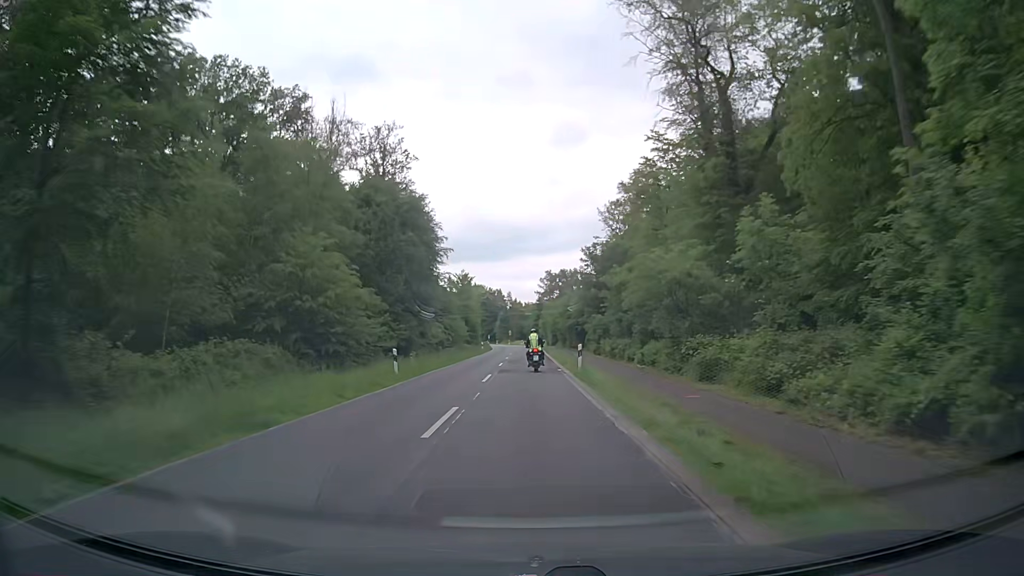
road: secondary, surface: asphalt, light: Day
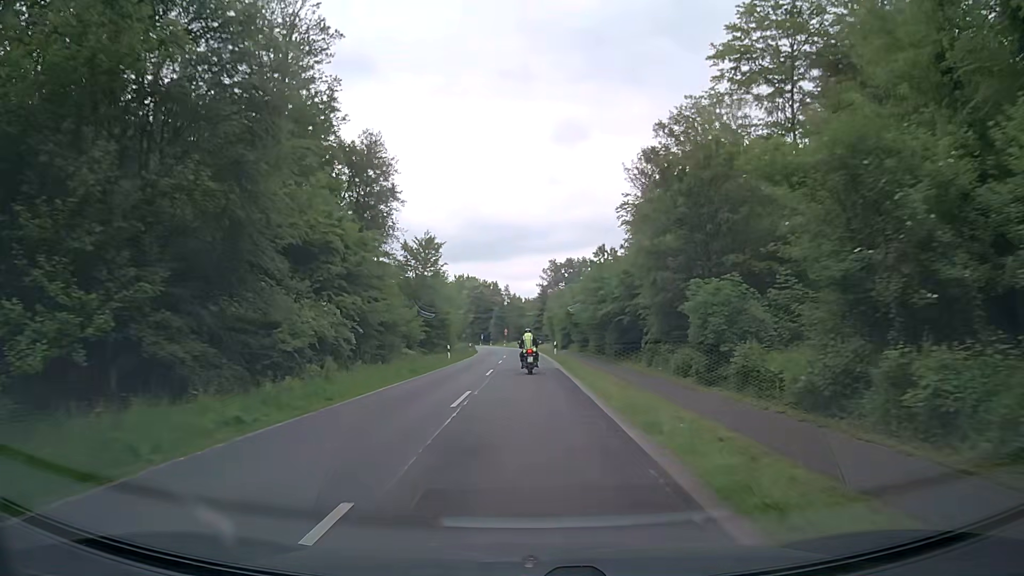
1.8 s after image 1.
(+0.3, +31.6) m; 0°
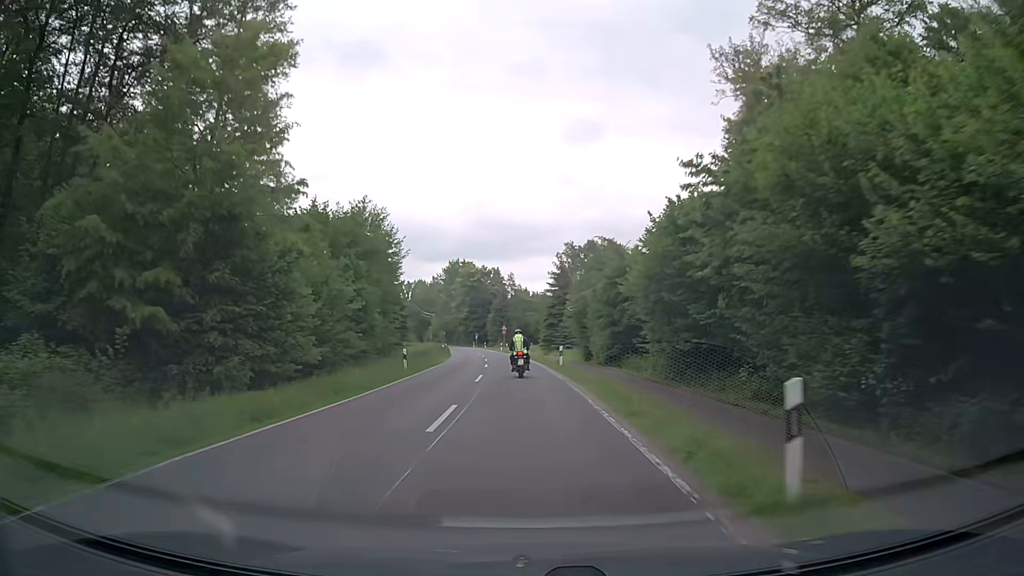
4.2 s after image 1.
(-0.2, +39.2) m; 0°
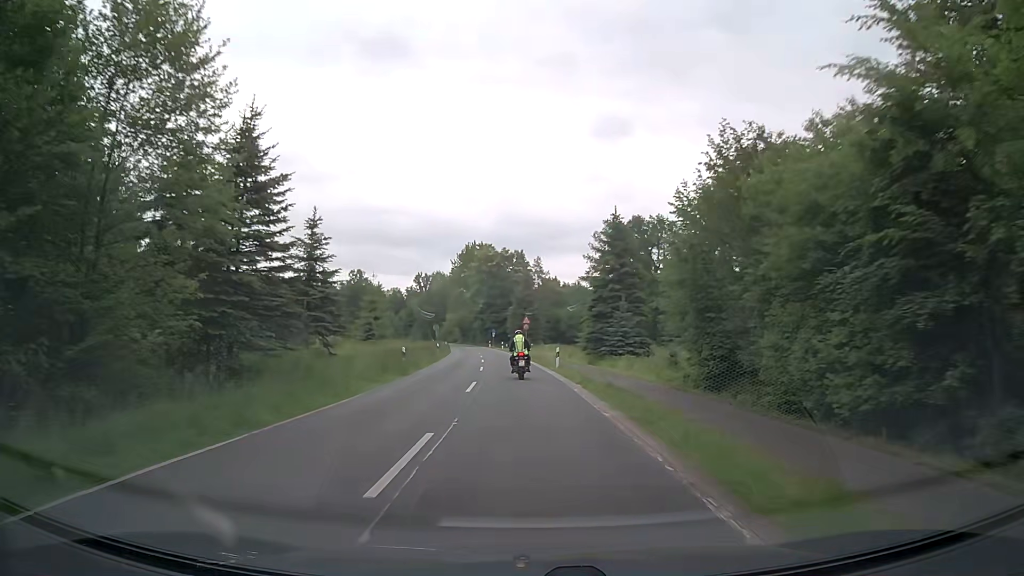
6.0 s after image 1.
(-0.6, +28.3) m; -2°
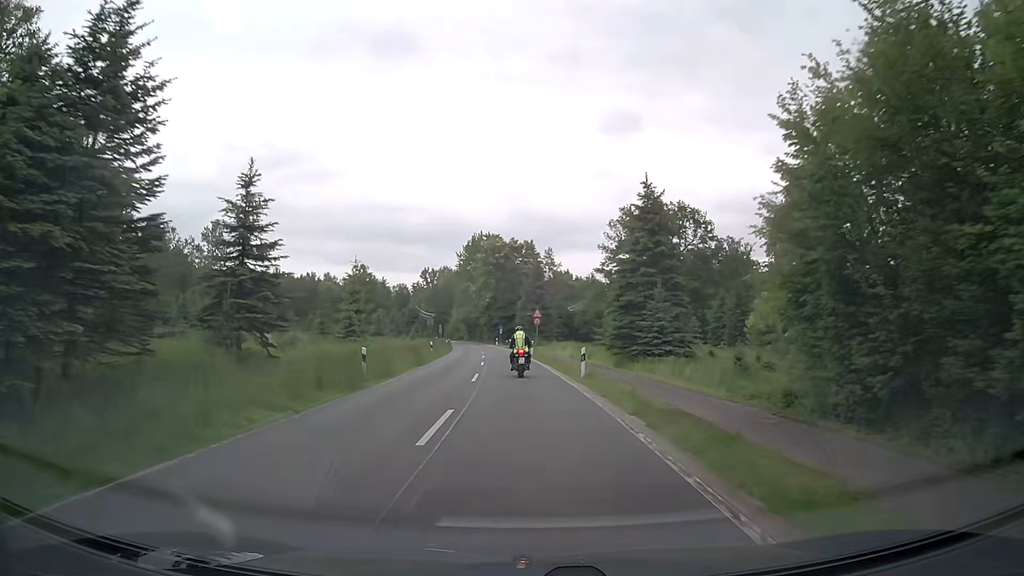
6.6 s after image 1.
(-0.1, +9.2) m; -1°
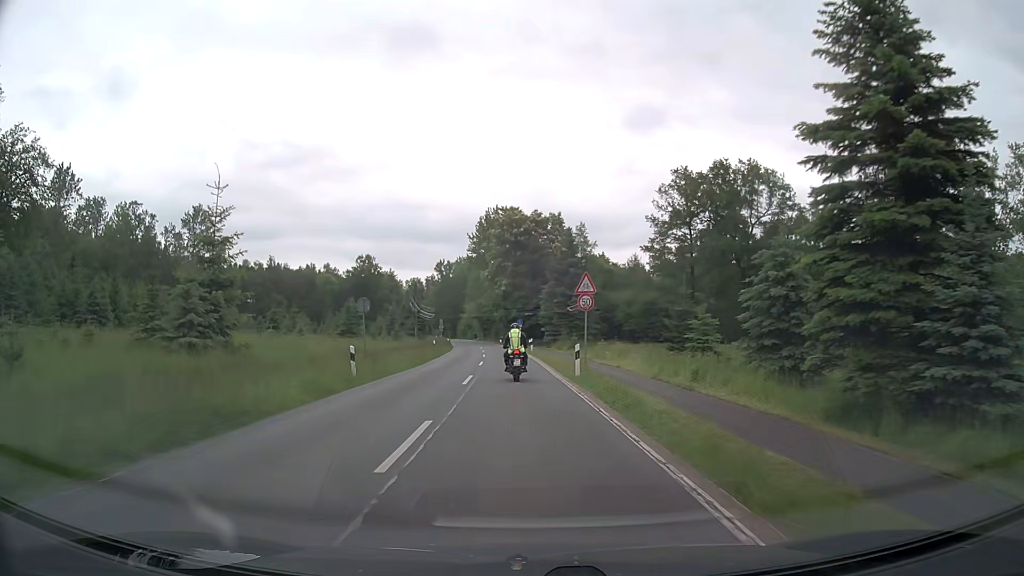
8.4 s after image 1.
(-0.4, +25.6) m; -2°
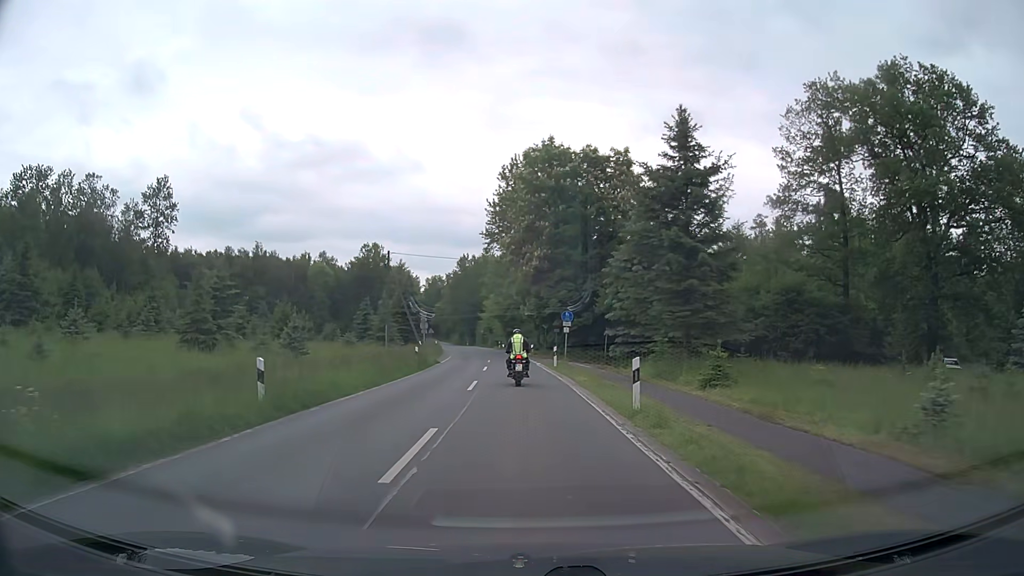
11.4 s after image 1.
(-1.1, +36.2) m; -3°
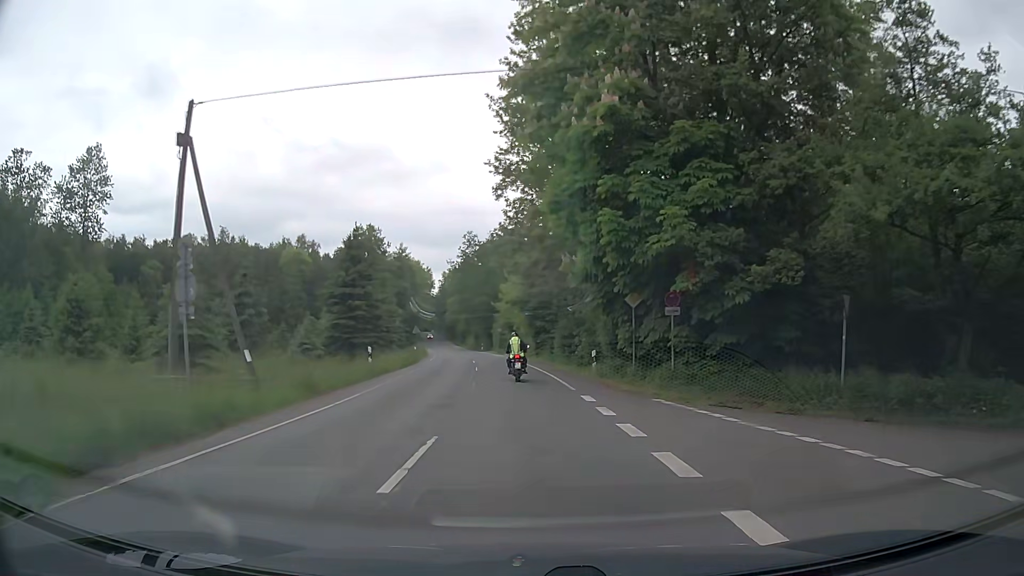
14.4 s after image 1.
(-0.6, +36.5) m; -2°
(0, +10) (-1, +20) (-1, +30) (-2, +40) (-3, +50) (-4, +60) (-5, +70) (-7, +80) (-8, +90) (-10, +99) m
